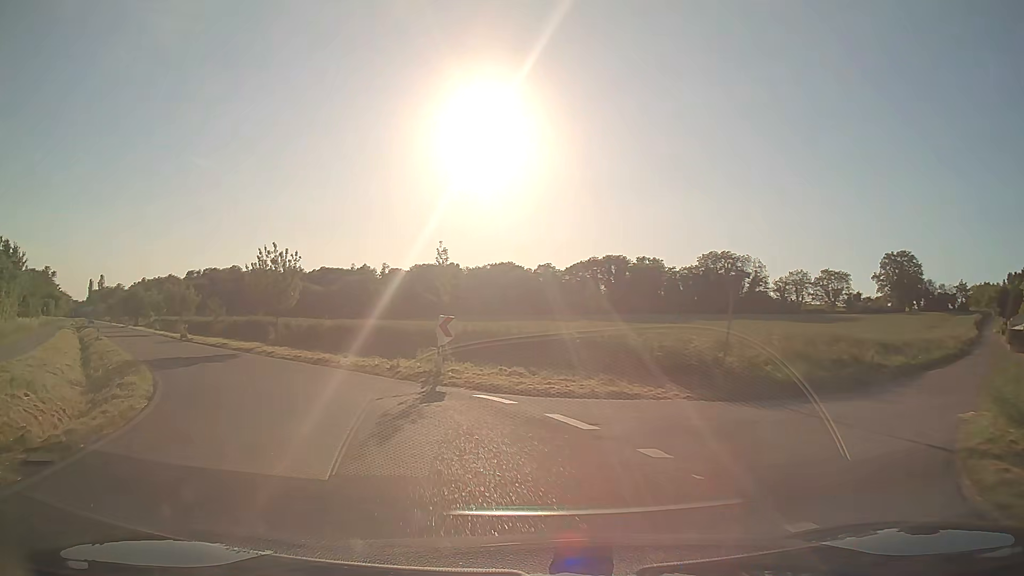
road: tertiary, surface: asphalt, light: Day
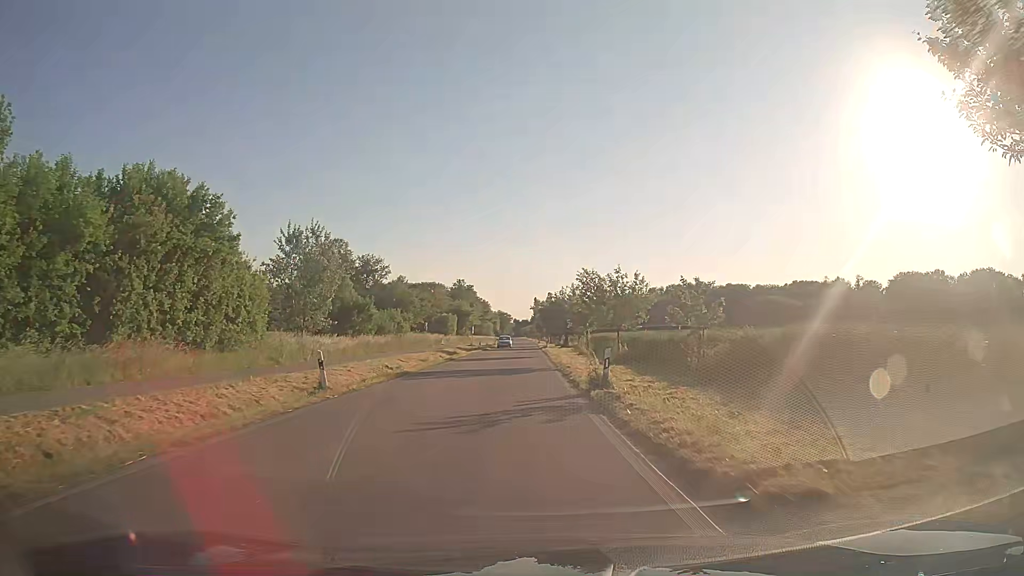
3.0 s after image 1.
(-14.0, +28.4) m; -40°
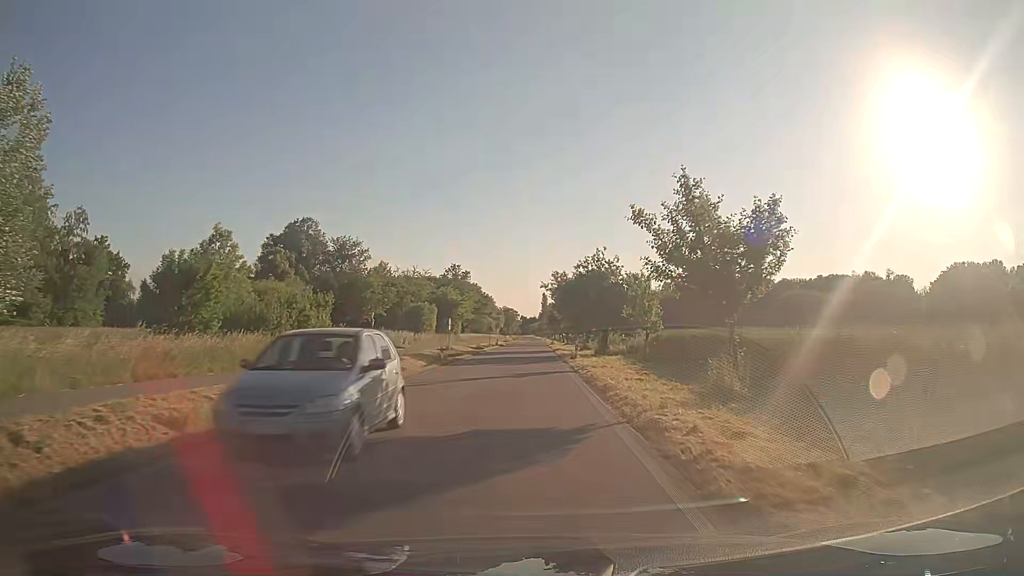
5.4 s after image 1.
(-0.4, +33.7) m; 0°
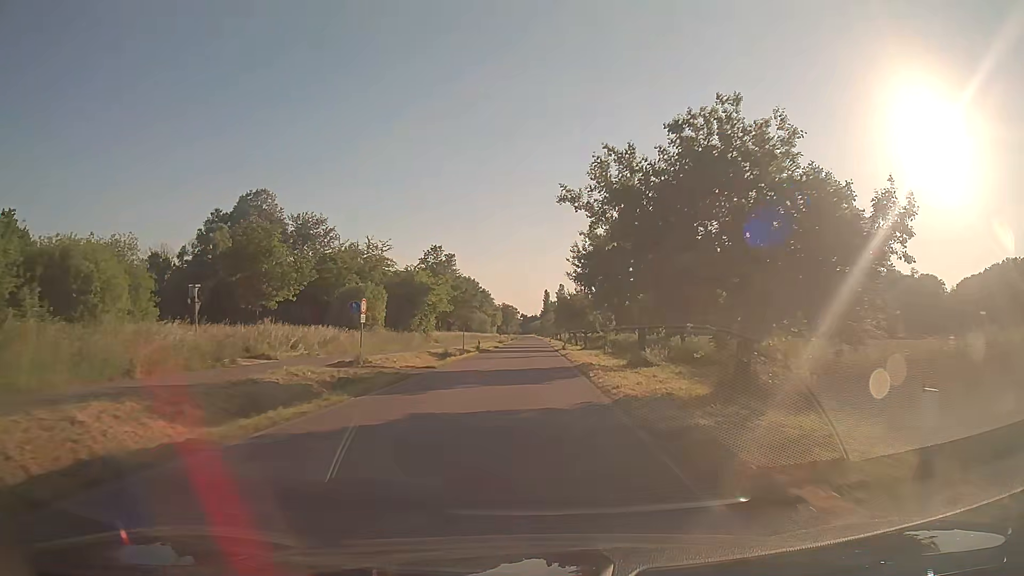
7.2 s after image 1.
(-0.3, +29.7) m; -1°
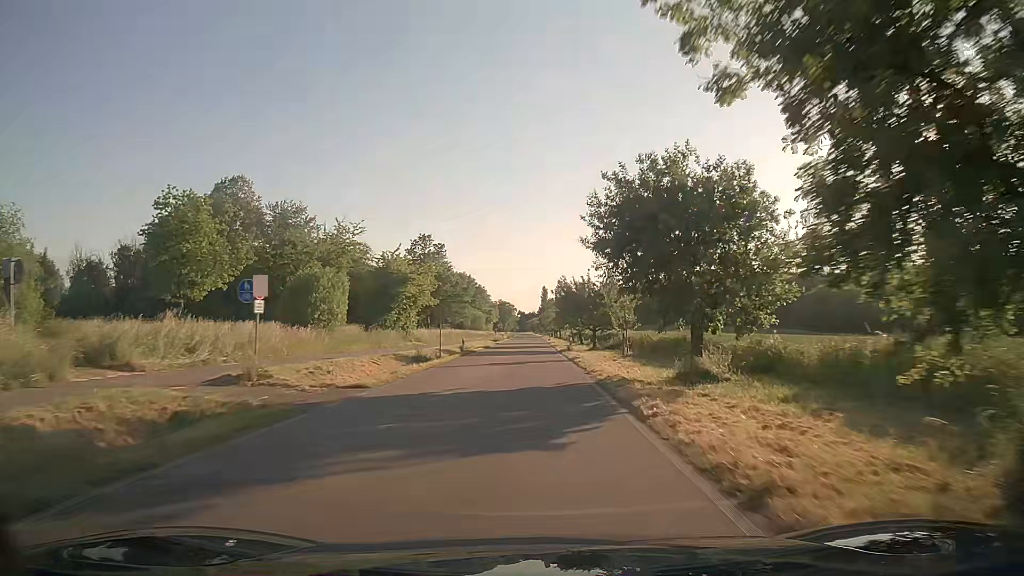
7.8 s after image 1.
(0.0, +10.7) m; 0°
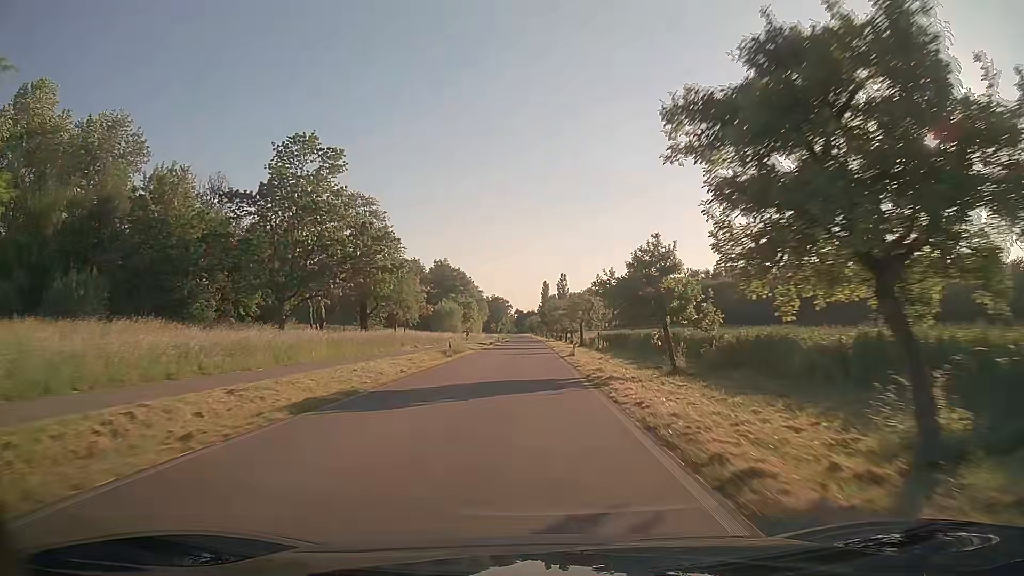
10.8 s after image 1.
(+0.5, +58.3) m; 0°
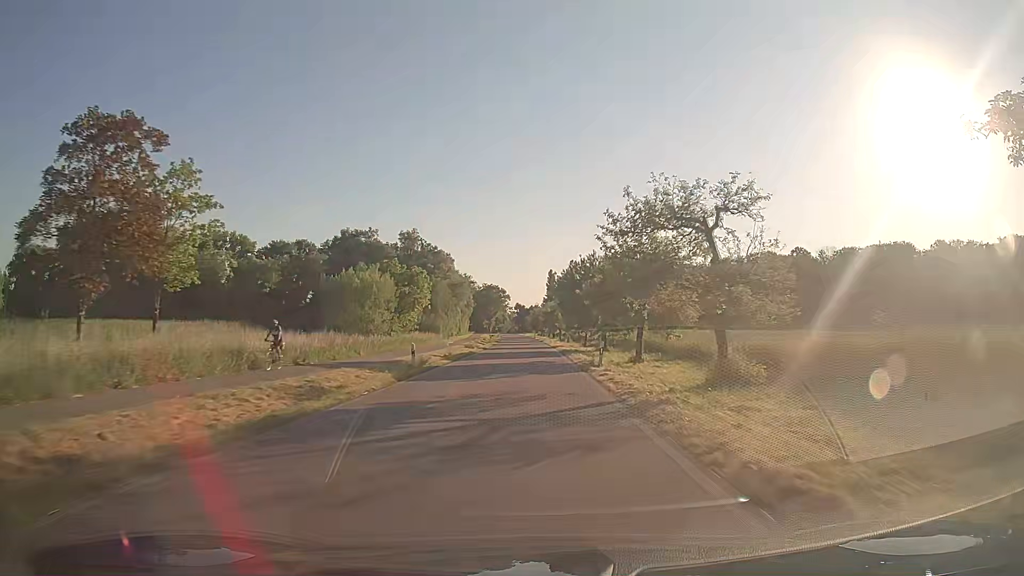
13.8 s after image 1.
(-0.2, +64.9) m; 0°
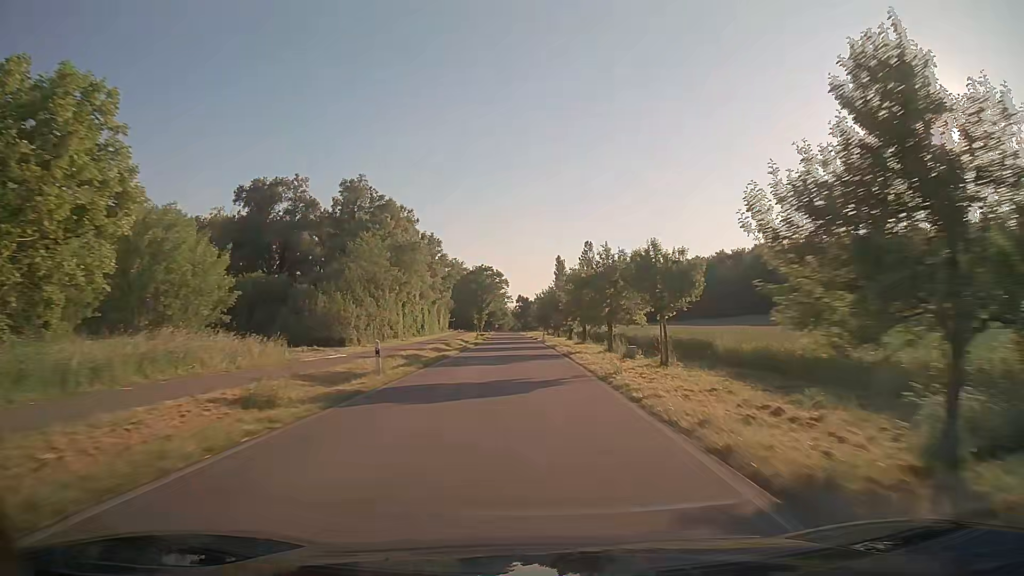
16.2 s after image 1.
(-0.2, +55.5) m; 0°
(0, +10) (0, +20) (0, +30) (0, +40) (0, +50) (-1, +60) (-1, +70) (-1, +80) (-2, +90) (-2, +100) m
